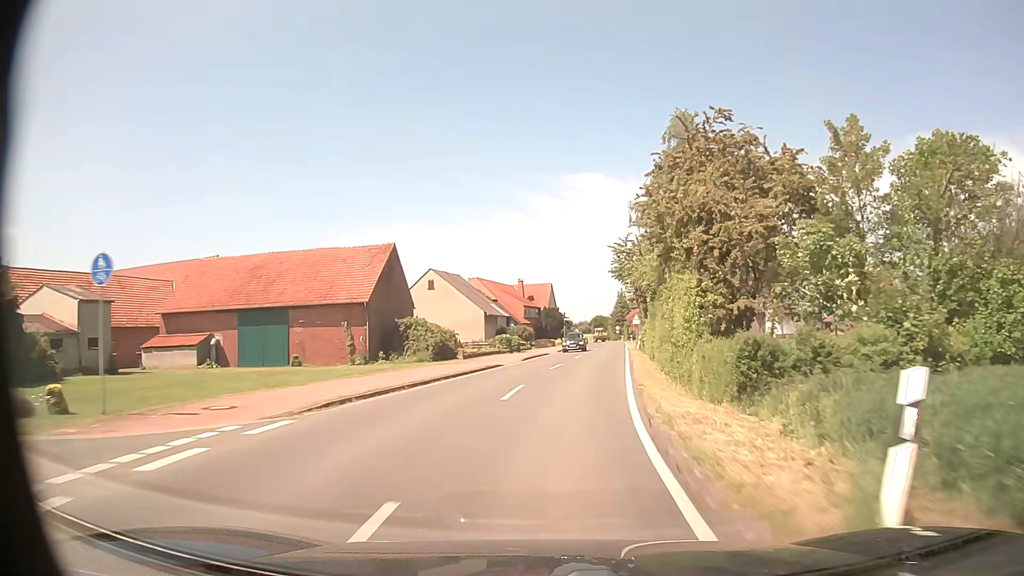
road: tertiary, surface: asphalt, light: Day
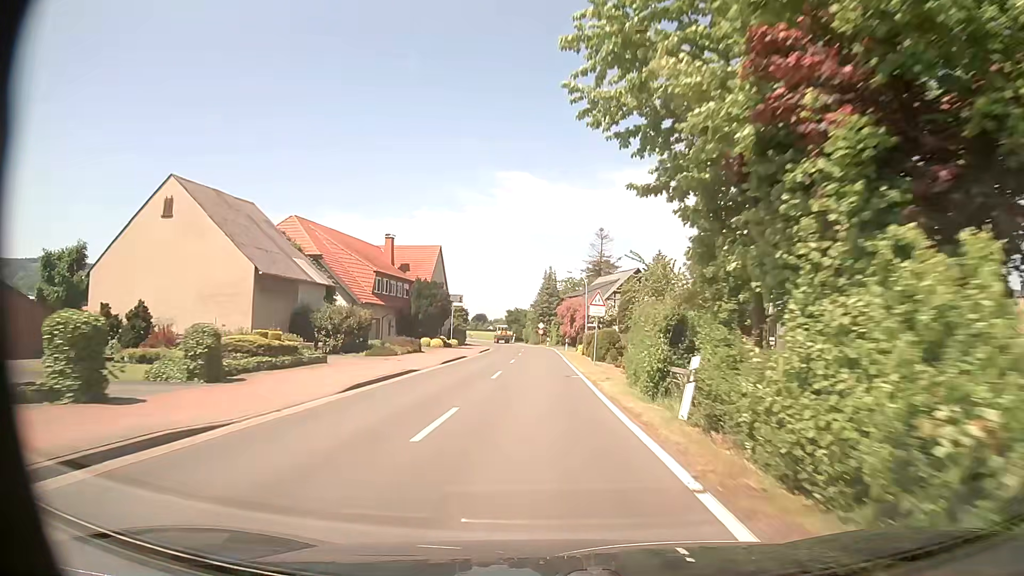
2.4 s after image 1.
(+3.6, +43.3) m; +7°
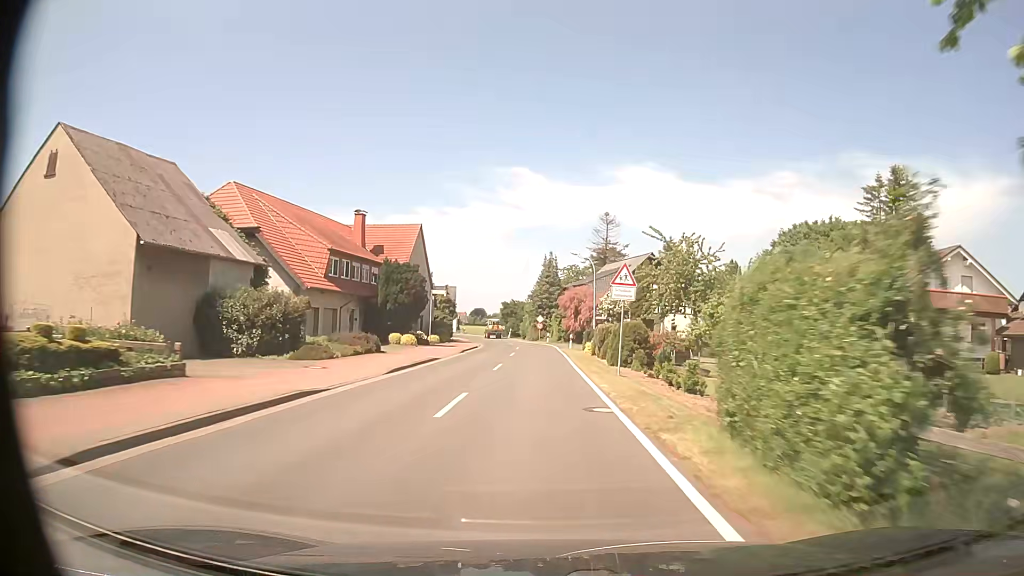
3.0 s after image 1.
(0.0, +10.9) m; 0°
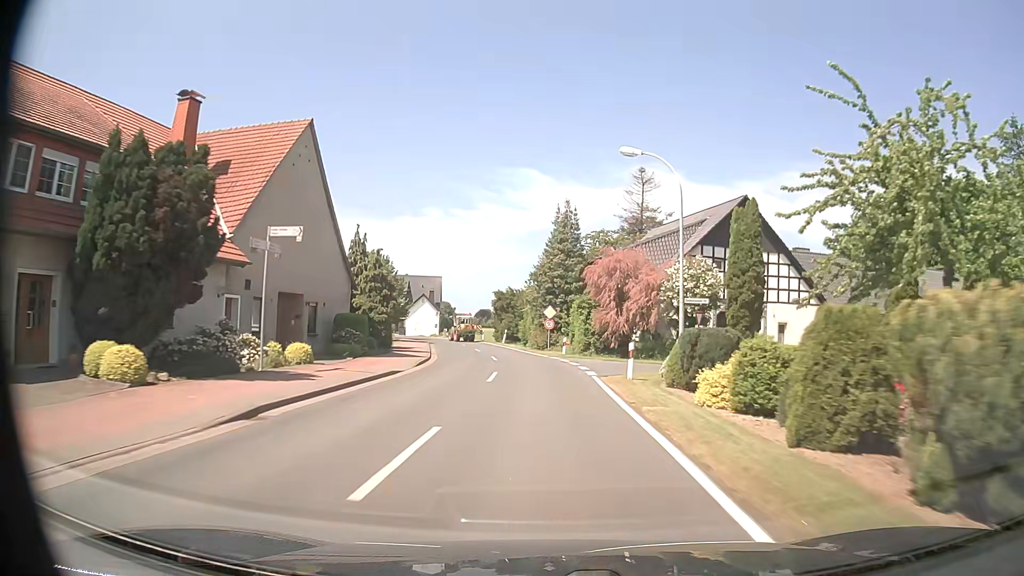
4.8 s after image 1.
(-0.2, +30.5) m; -1°
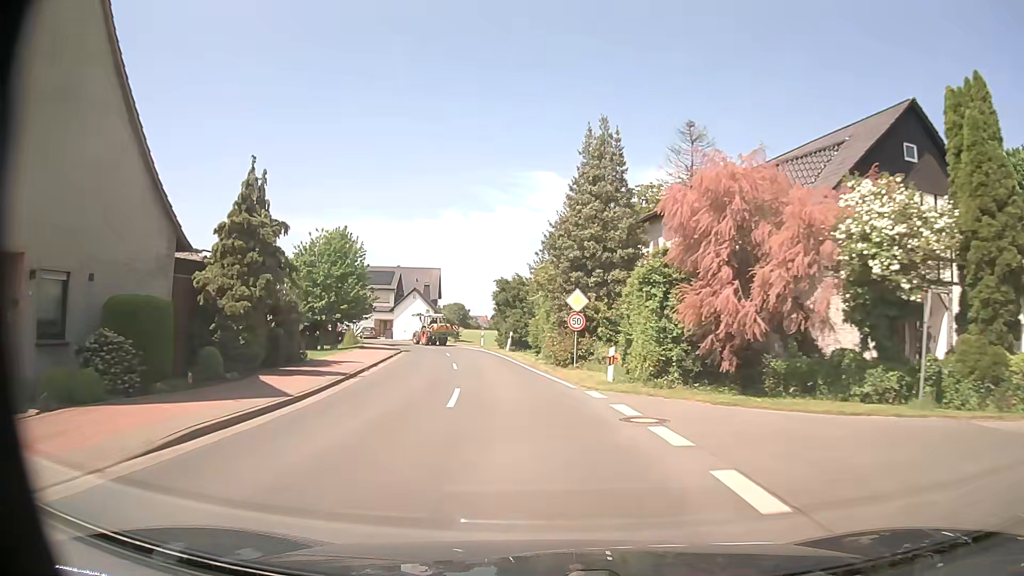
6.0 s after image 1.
(-0.1, +18.4) m; -2°
(0, +10) (-1, +20) (-2, +30) (-4, +40) (-7, +49) (-11, +58) (-17, +66) (-25, +73) (-33, +78) (-41, +84) m
